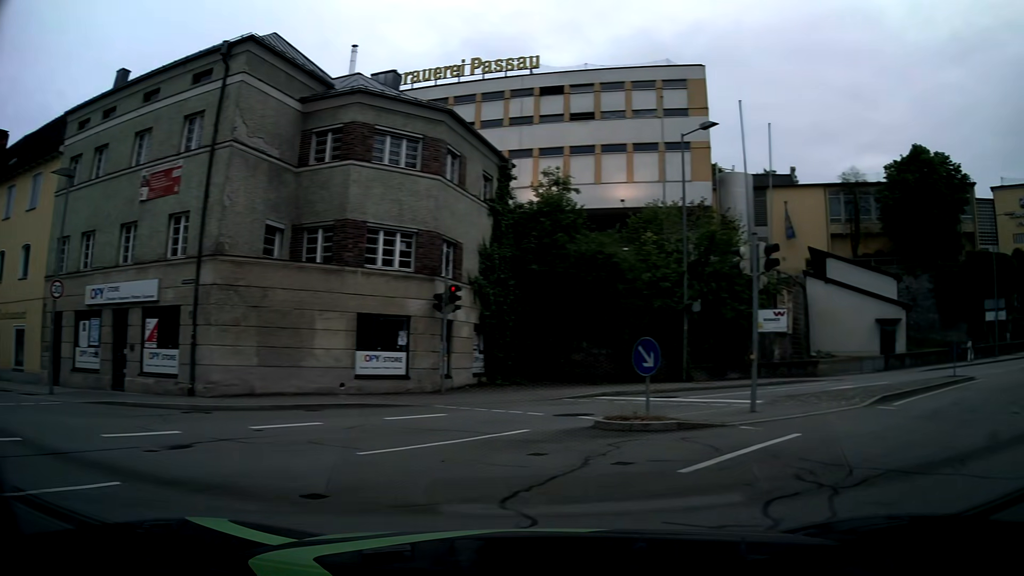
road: service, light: Day
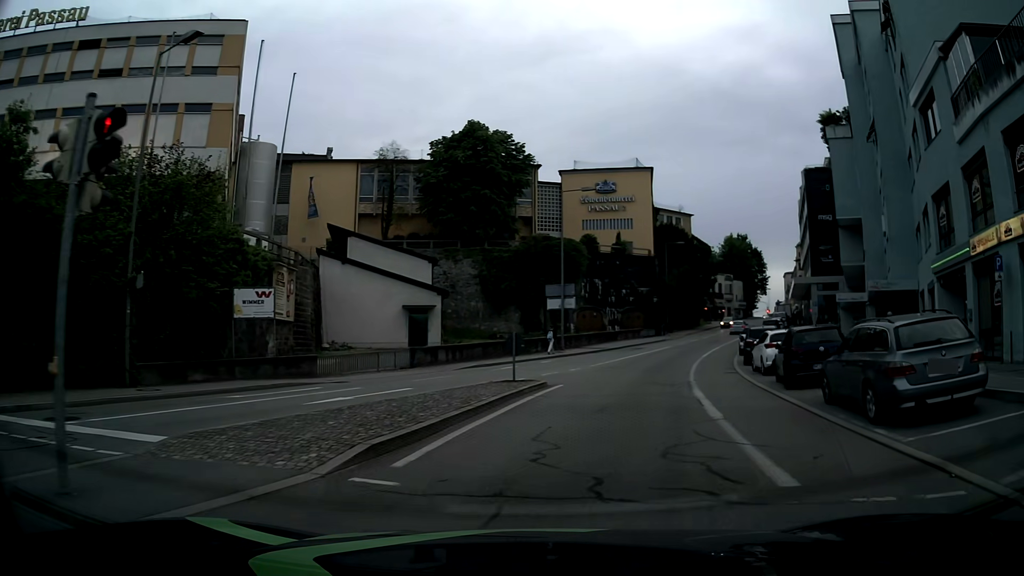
(+3.2, +7.3) m; +39°
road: tertiary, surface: asphalt
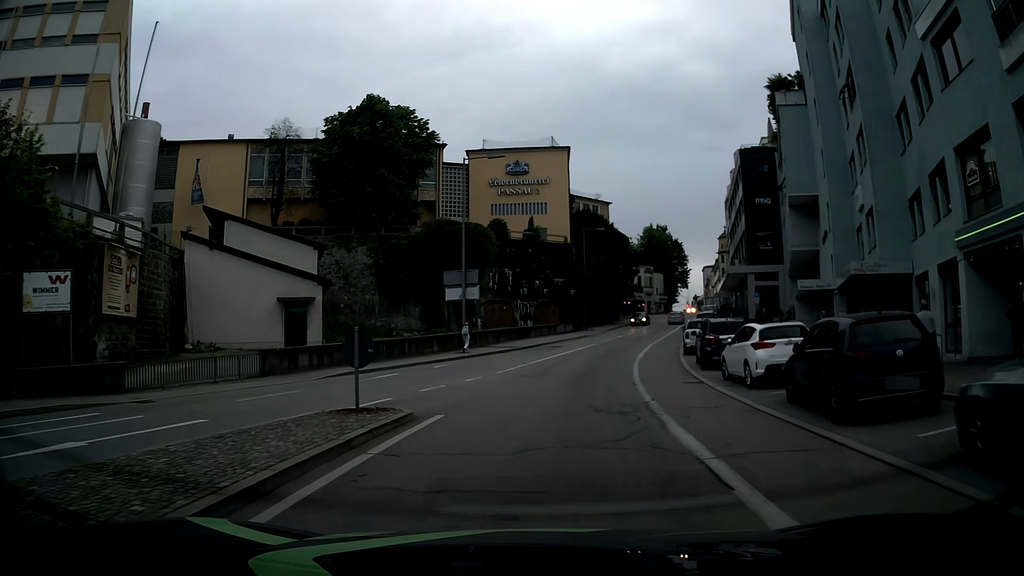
(+0.7, +7.5) m; +8°
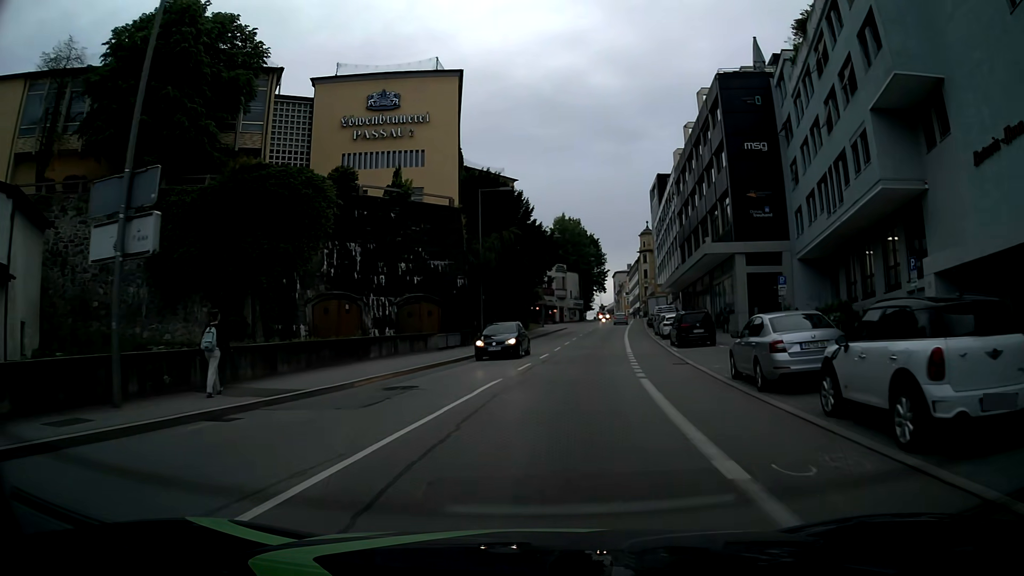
(+1.7, +24.3) m; +9°
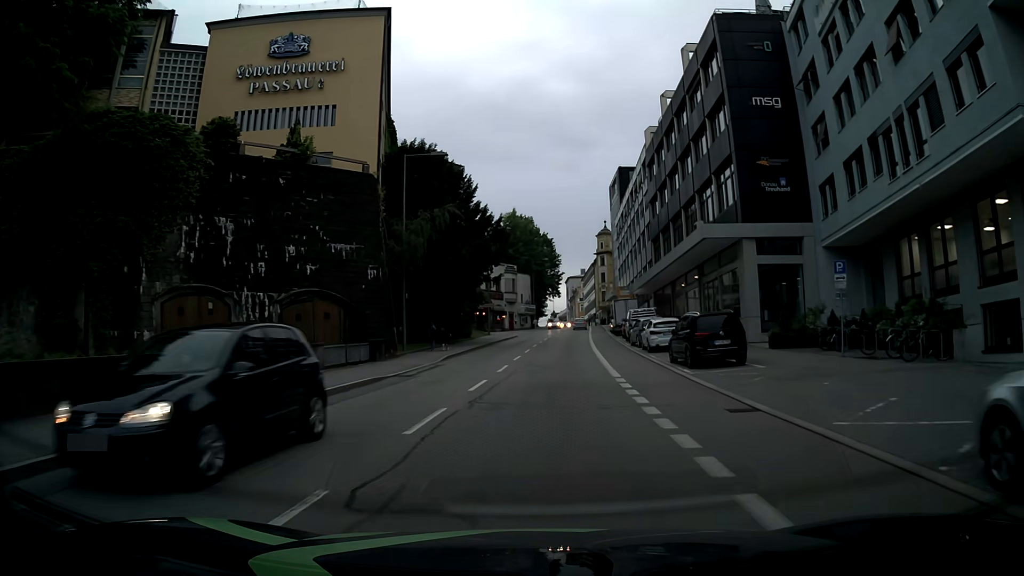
(+0.4, +11.1) m; +3°
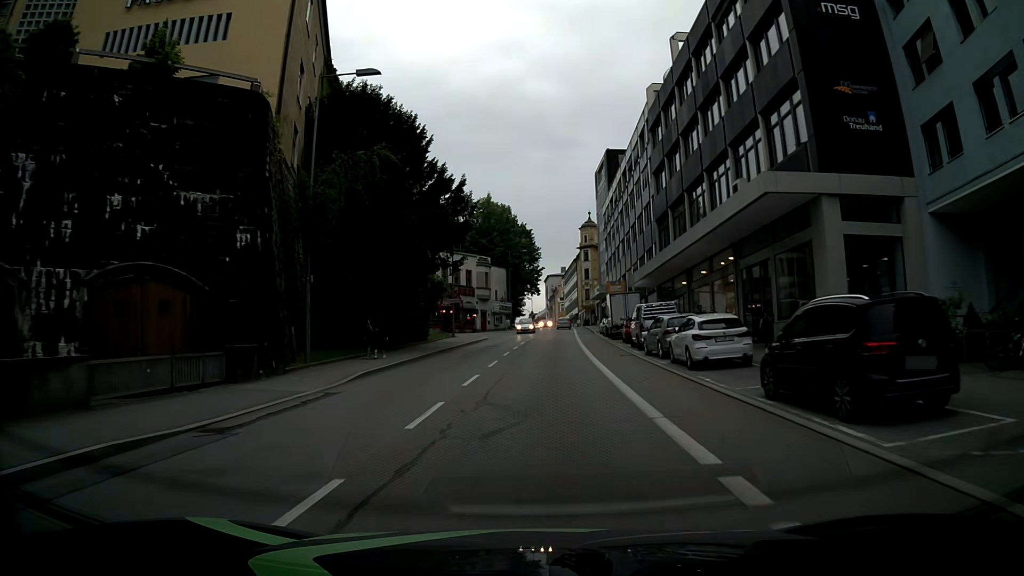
(+0.3, +11.7) m; +2°
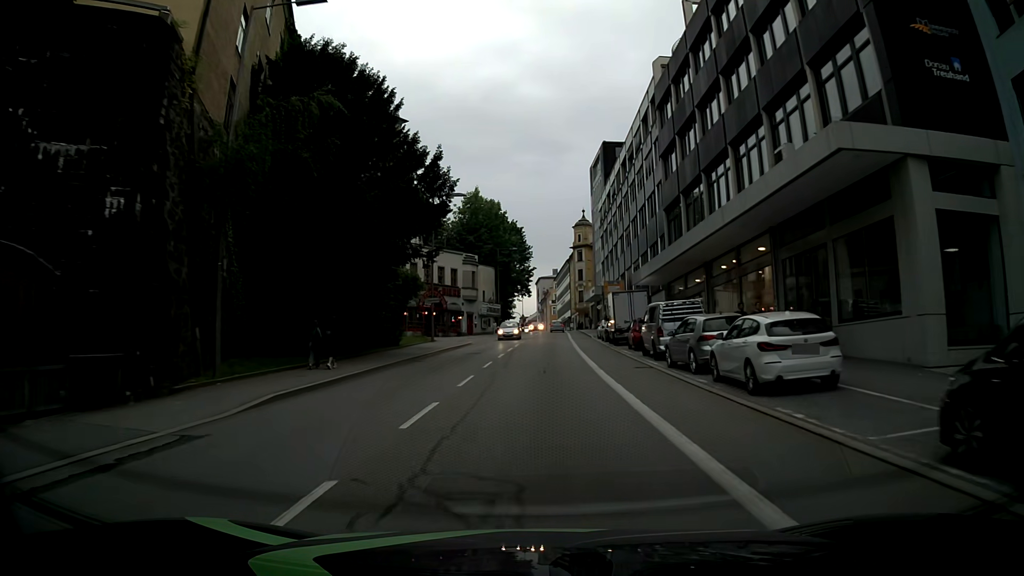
(0.0, +6.1) m; 0°
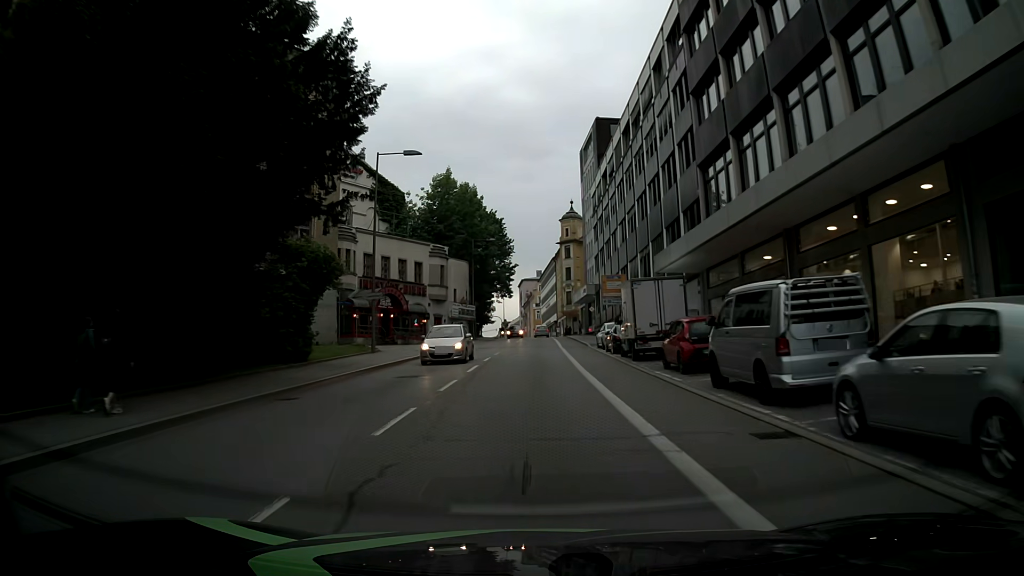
(+0.3, +12.7) m; +2°
(0, +10) (0, +20) (0, +30) (0, +40) (0, +50) (0, +60) (0, +70) (0, +80) (0, +90) (0, +100) m
